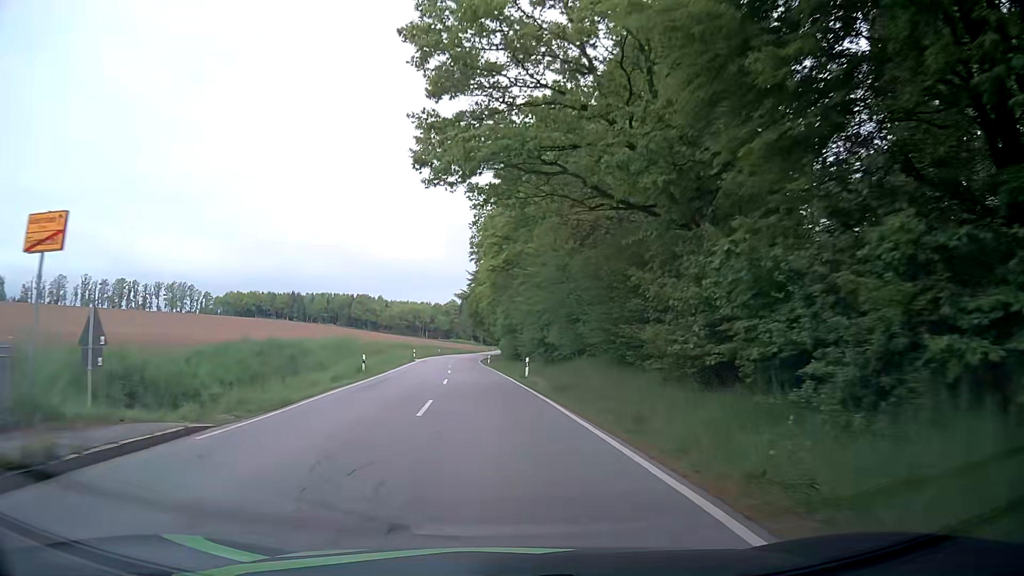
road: secondary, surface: asphalt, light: Day
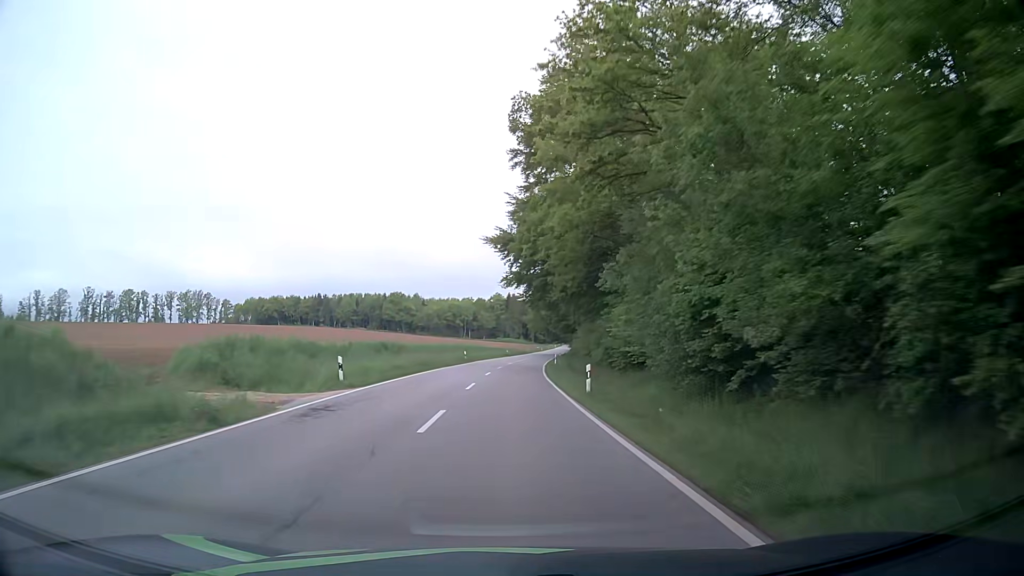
(-2.8, +52.0) m; -4°
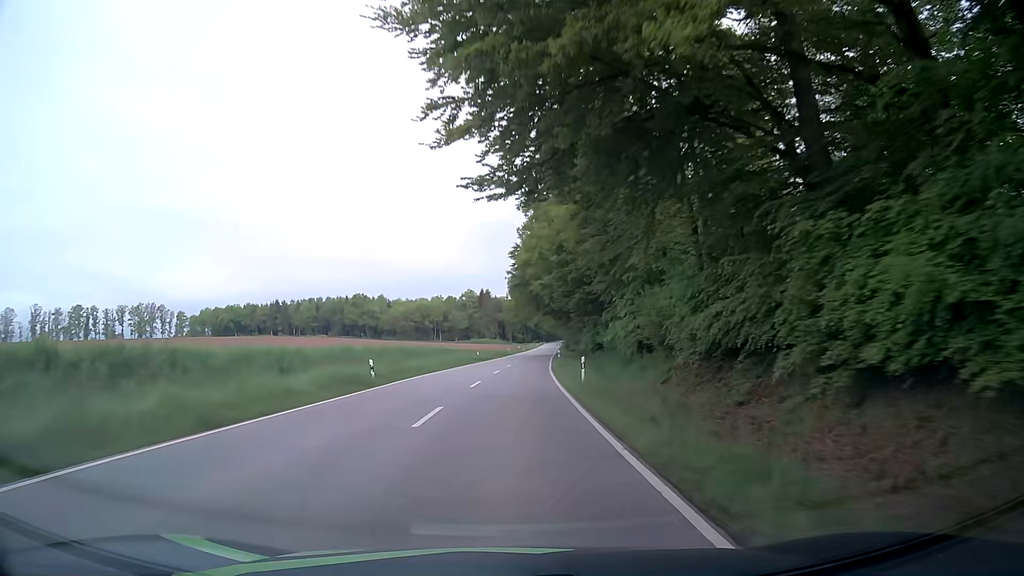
(+0.4, +35.8) m; +2°
